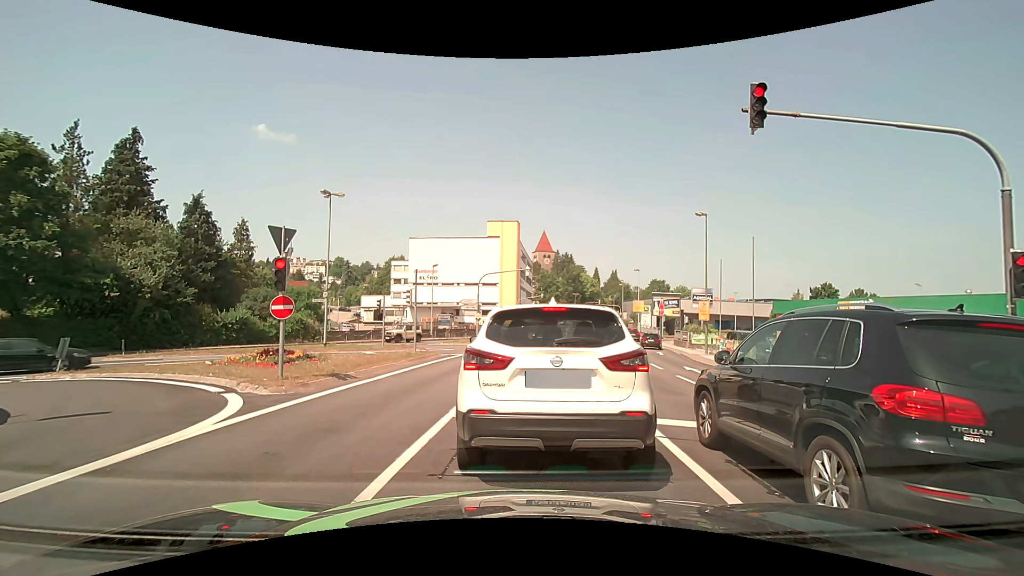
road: tertiary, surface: asphalt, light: Day
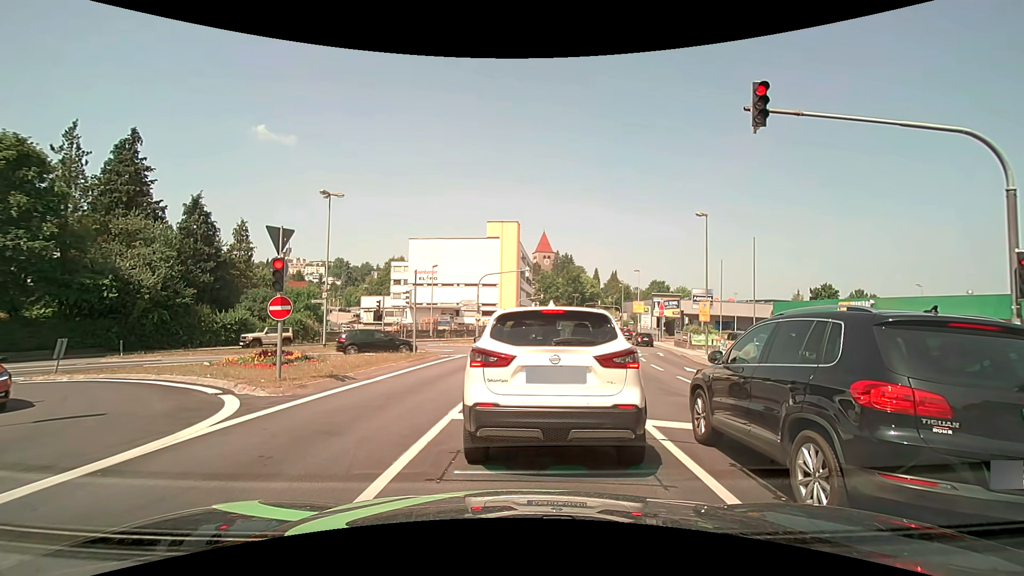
(0.0, +0.1) m; 0°
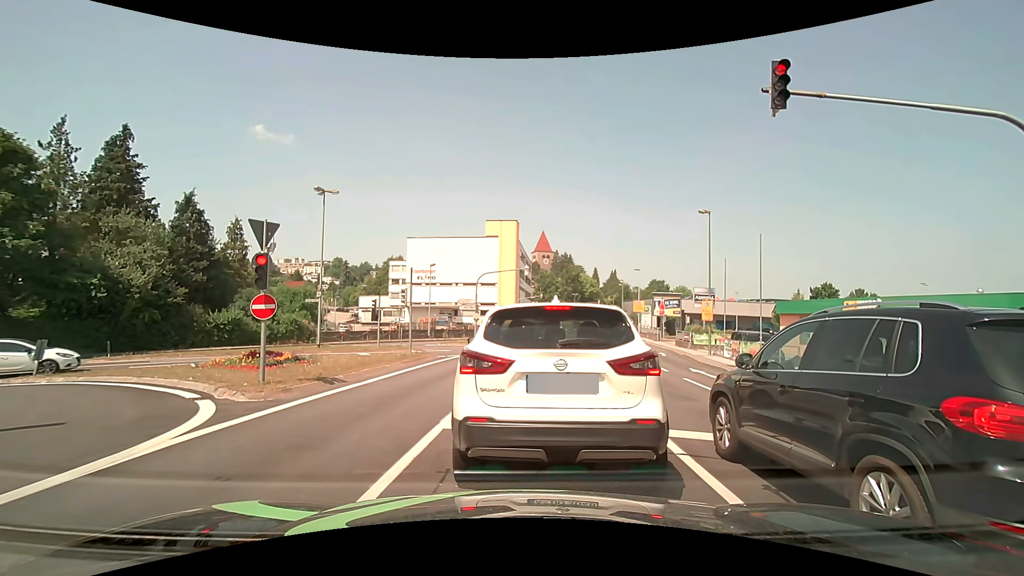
(0.0, +0.7) m; 0°
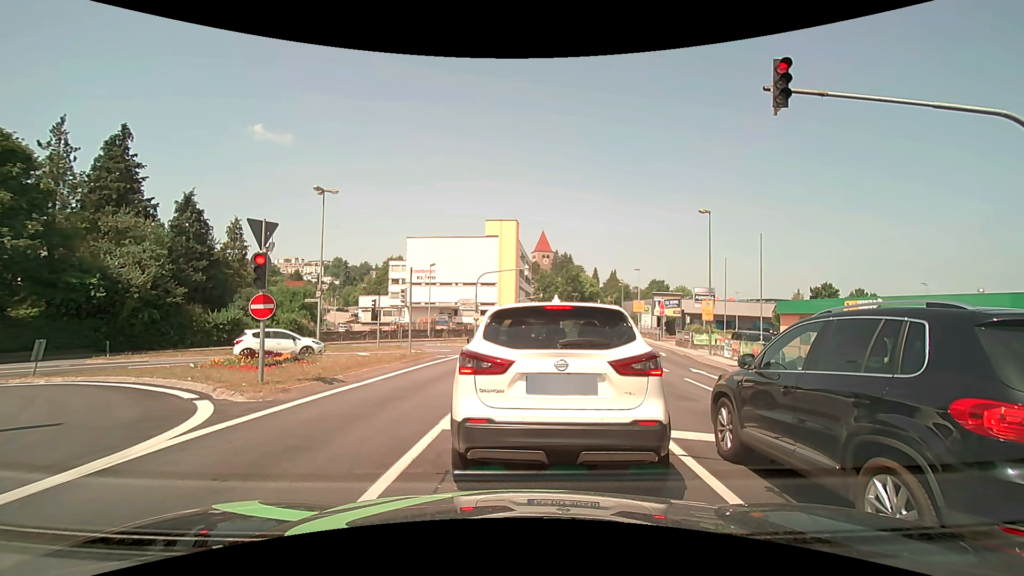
(0.0, +0.1) m; 0°
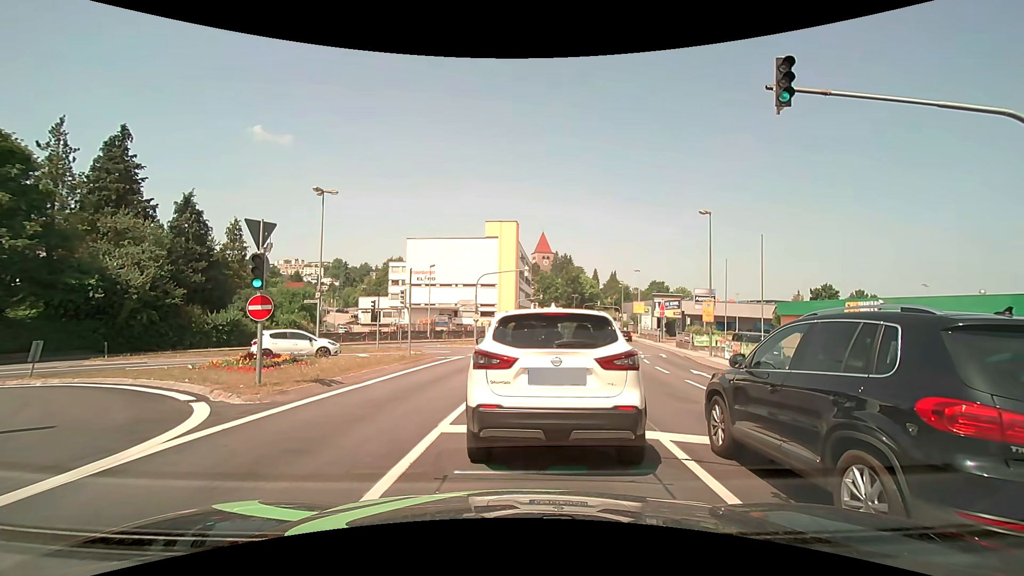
(0.0, +0.1) m; 0°
(0, +10) (0, +20) (+1, +30) (-4, +38) (-14, +39) (-23, +34) (-29, +26) (-35, +18) (-40, +10) (-46, +2) m
